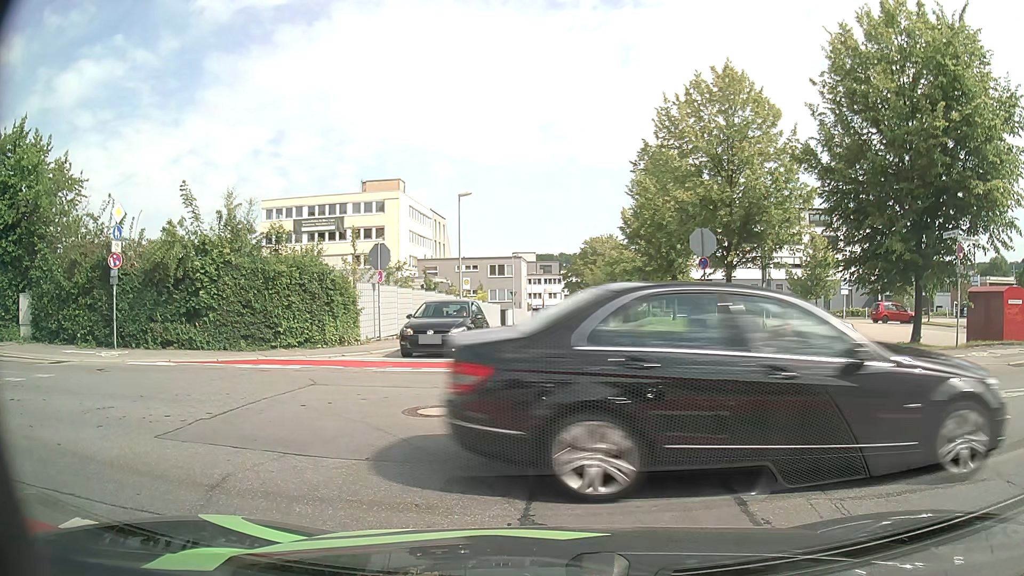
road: residential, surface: asphalt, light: Day
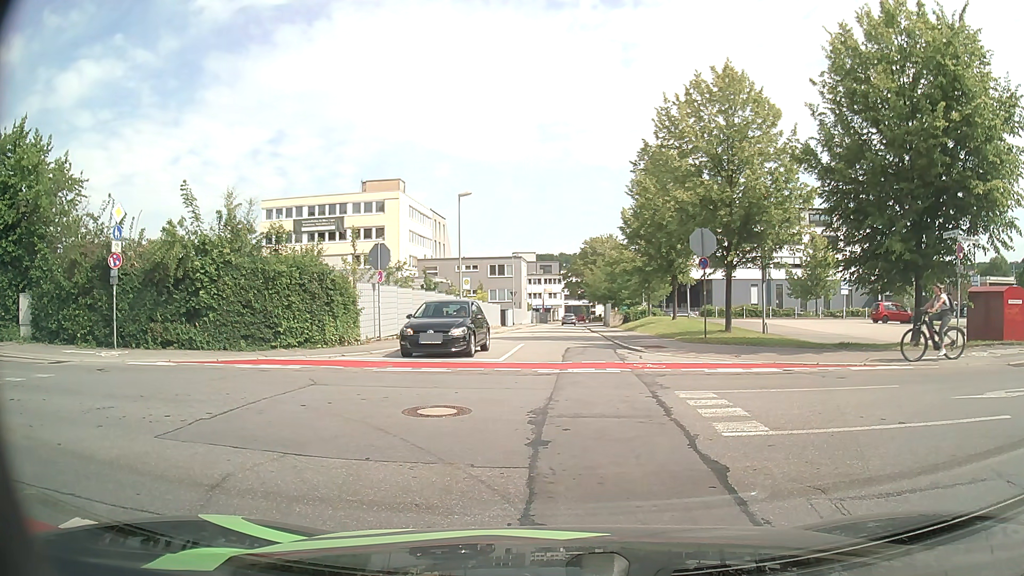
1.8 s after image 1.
(0.0, 0.0) m; 0°
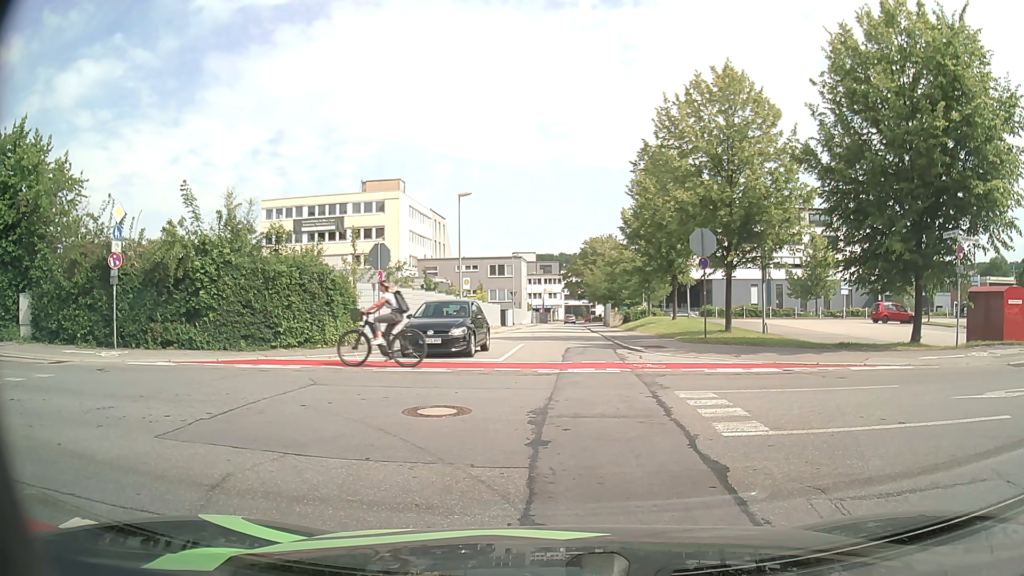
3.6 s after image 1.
(0.0, 0.0) m; 0°
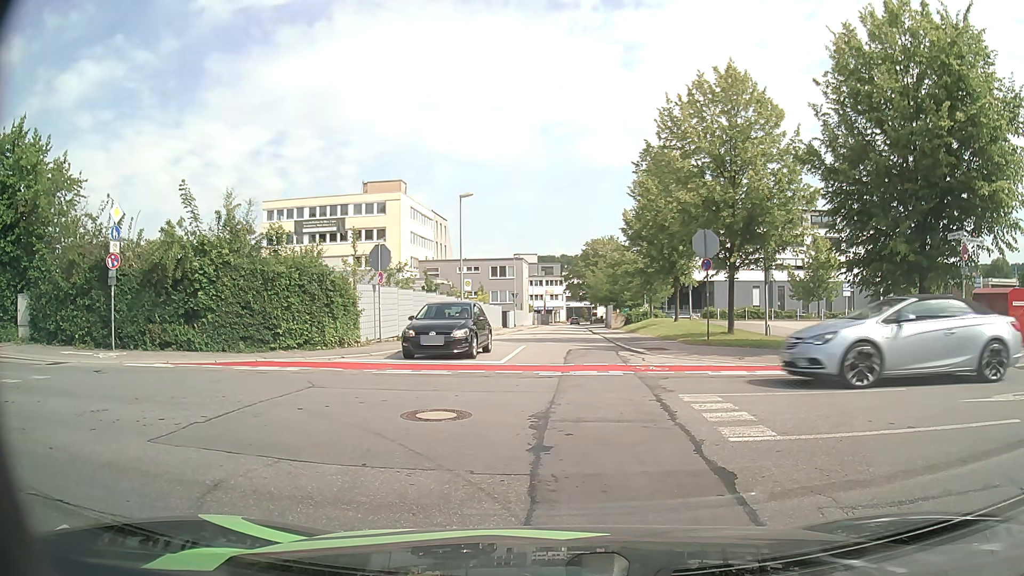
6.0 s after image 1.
(0.0, +0.2) m; 0°
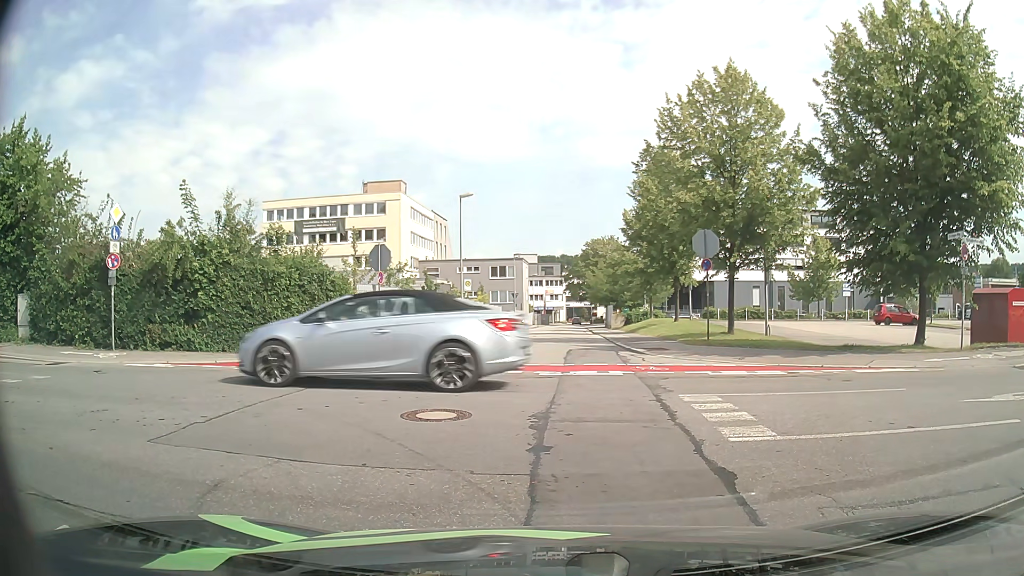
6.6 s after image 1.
(0.0, 0.0) m; 0°
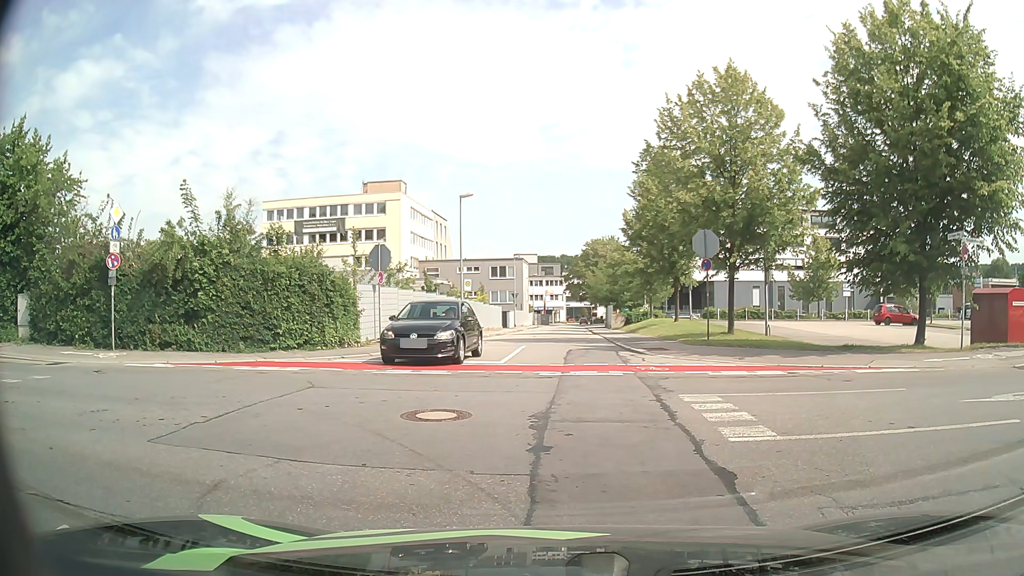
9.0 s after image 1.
(0.0, 0.0) m; 0°
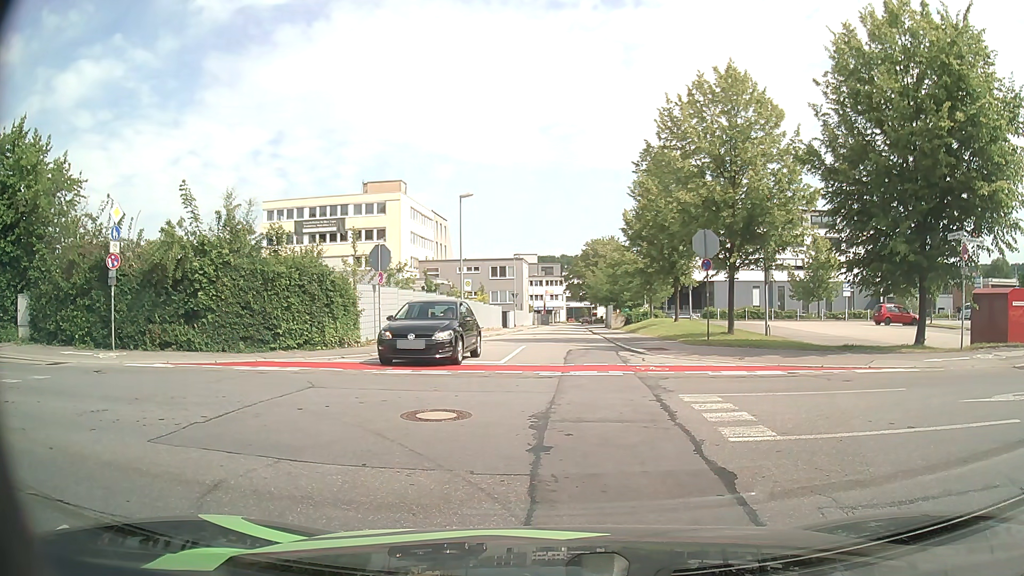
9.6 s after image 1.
(0.0, 0.0) m; 0°
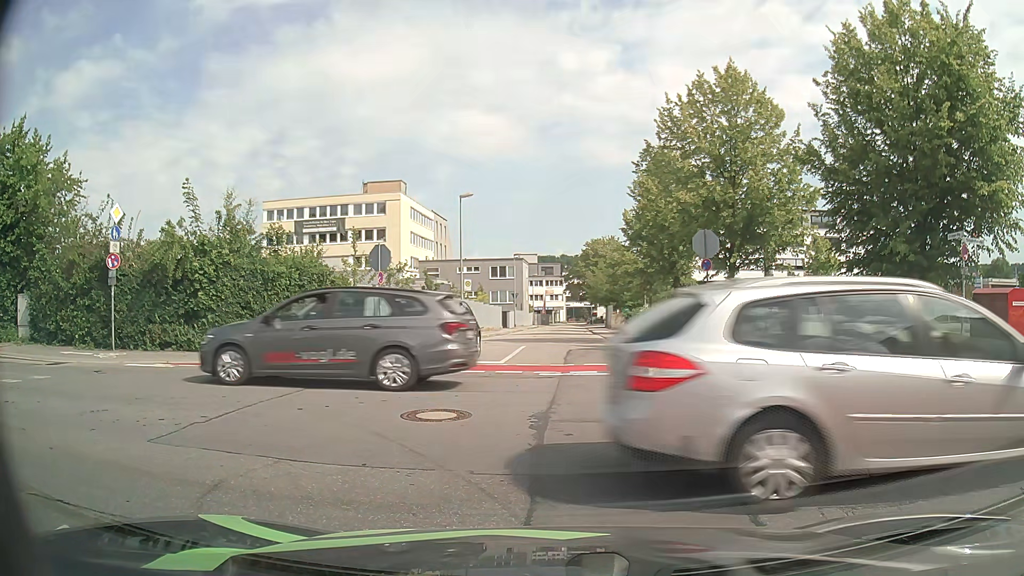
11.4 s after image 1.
(0.0, 0.0) m; 0°
